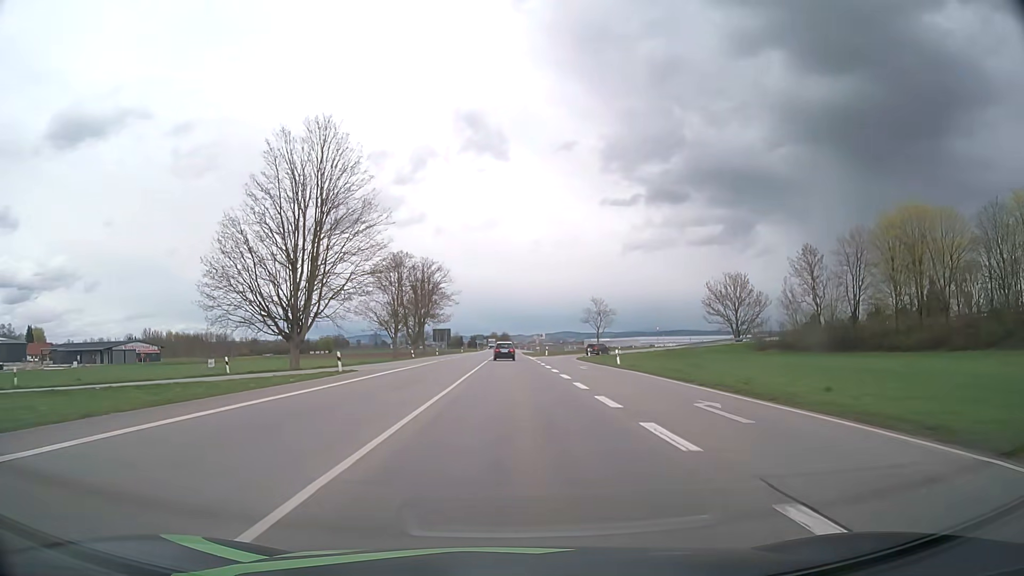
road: primary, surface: asphalt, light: Day
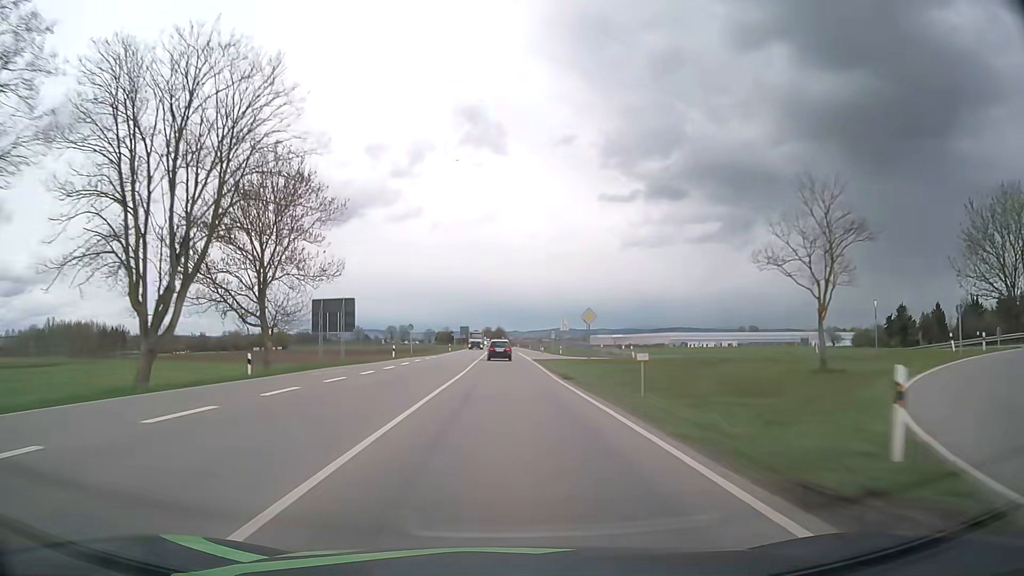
(+0.3, +72.5) m; 0°
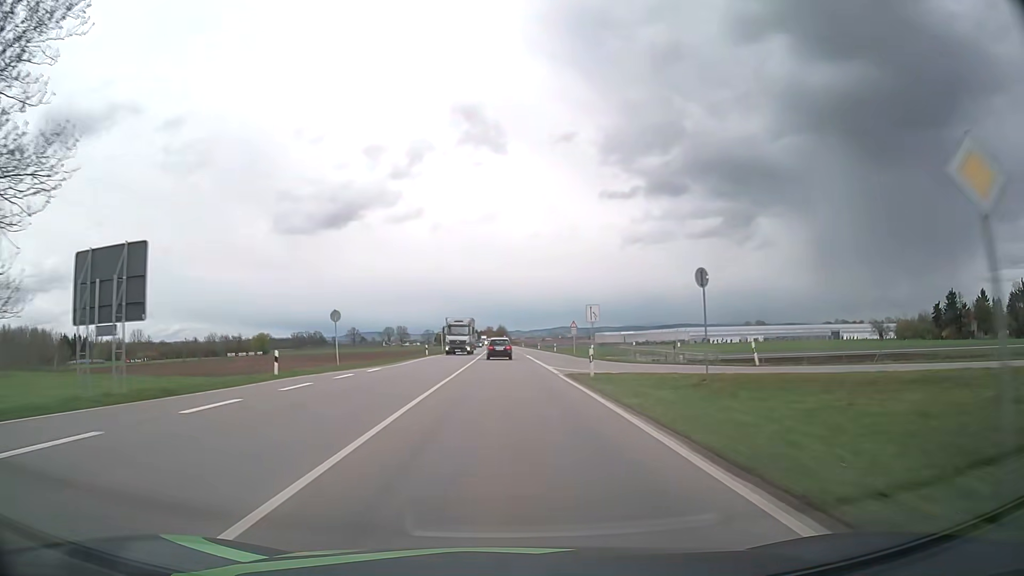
(0.0, +28.2) m; 0°
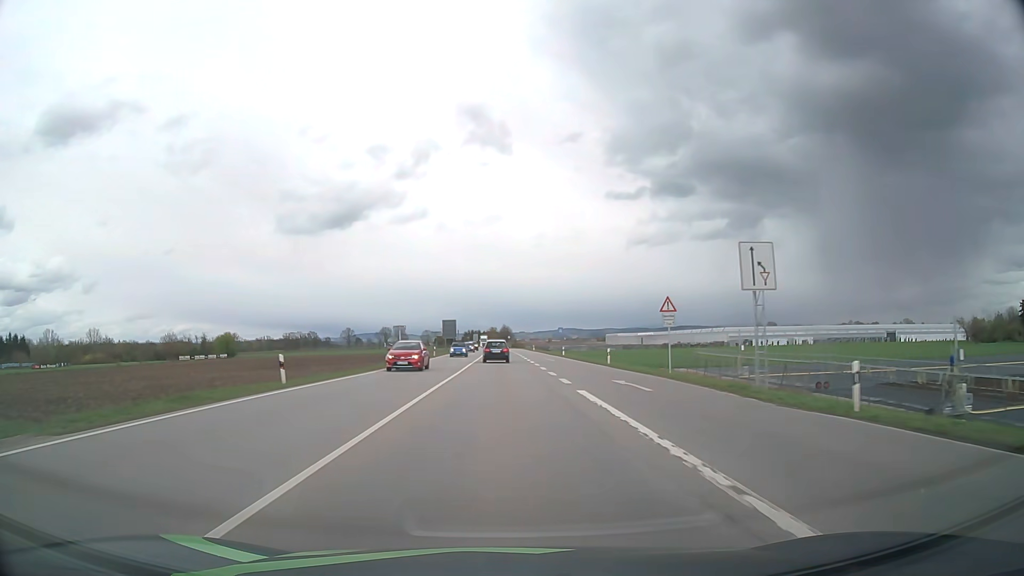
(-0.1, +41.1) m; 0°
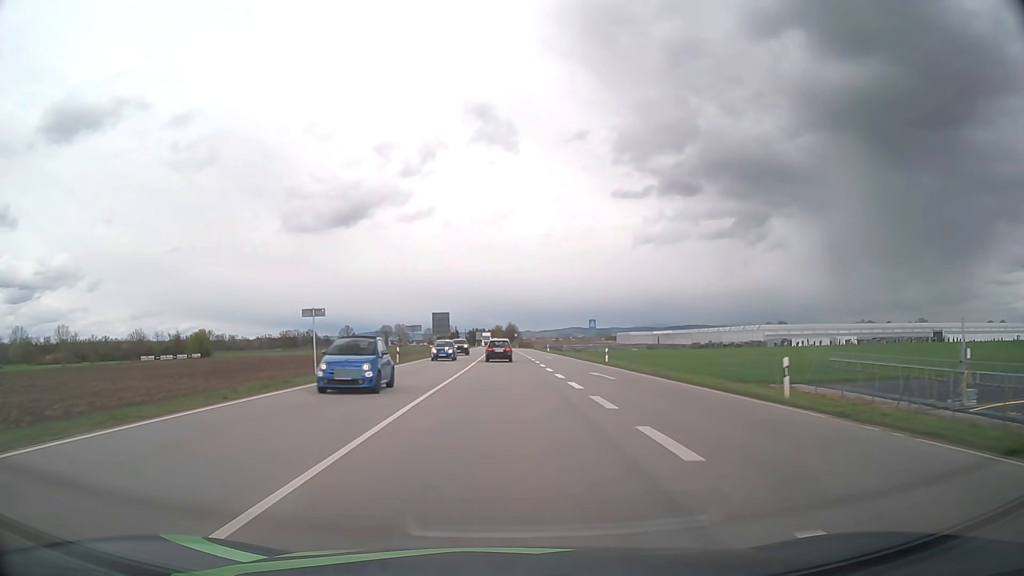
(-0.2, +26.6) m; -1°
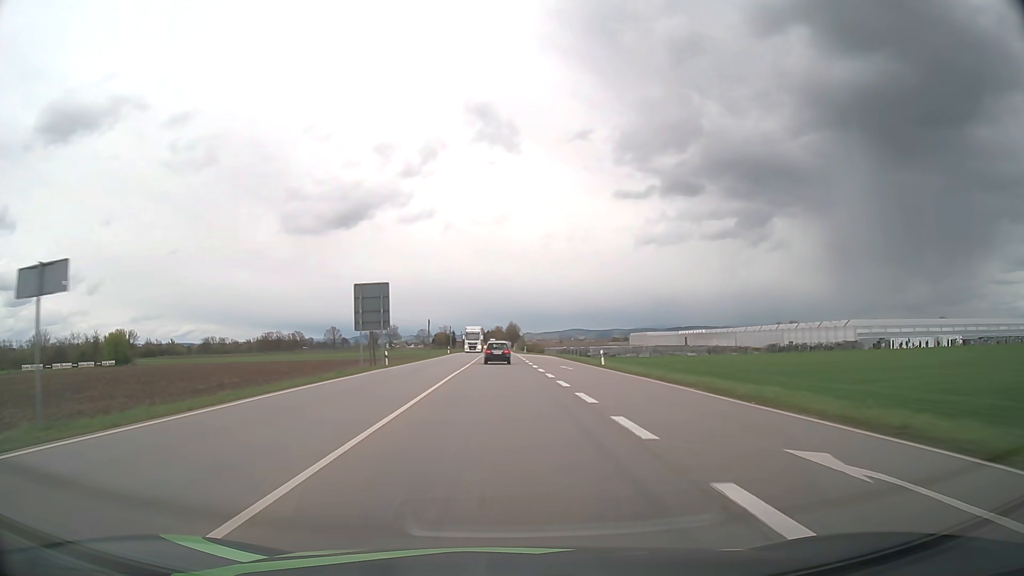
(0.0, +52.6) m; 0°
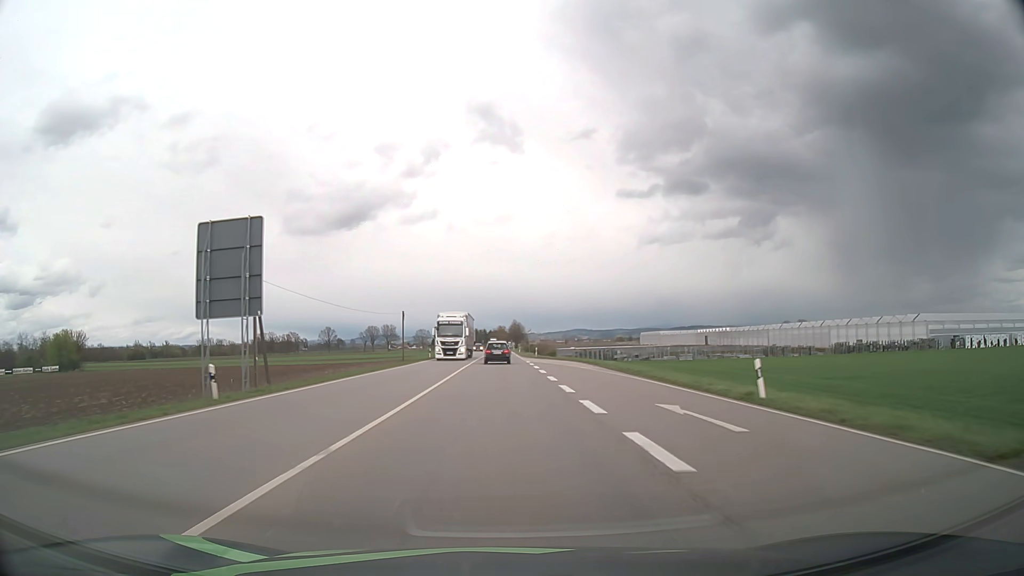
(0.0, +26.3) m; 0°
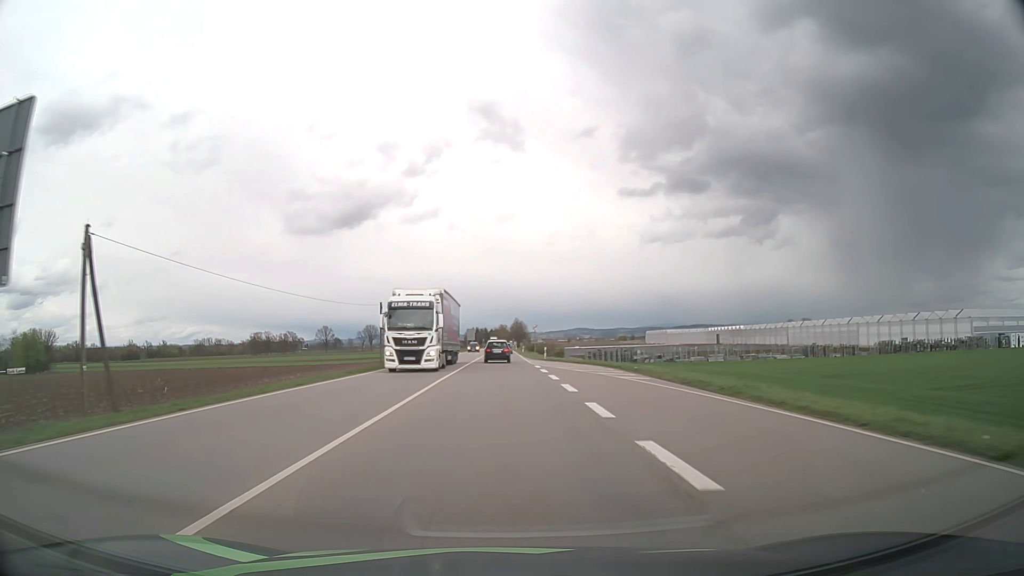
(0.0, +13.2) m; 0°
(0, +10) (0, +20) (0, +30) (0, +40) (0, +50) (0, +60) (0, +70) (0, +80) (0, +90) (0, +100) m
